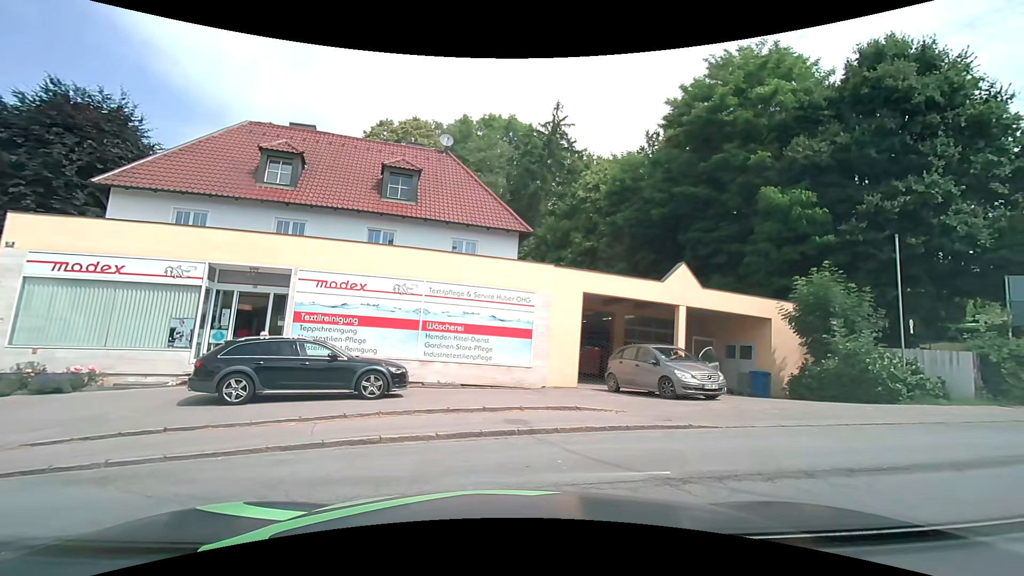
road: residential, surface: asphalt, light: Day
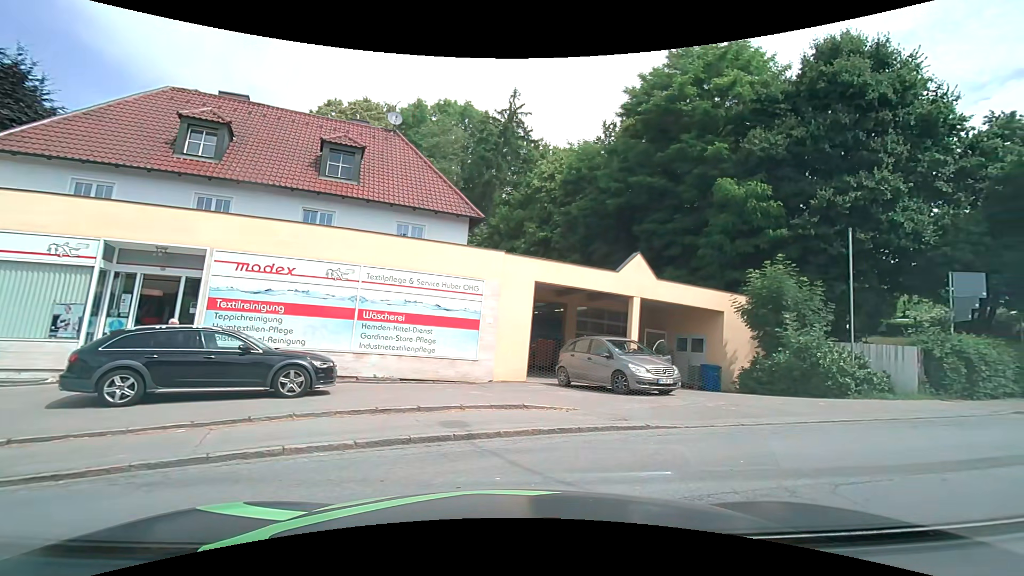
(0.0, +1.2) m; +4°
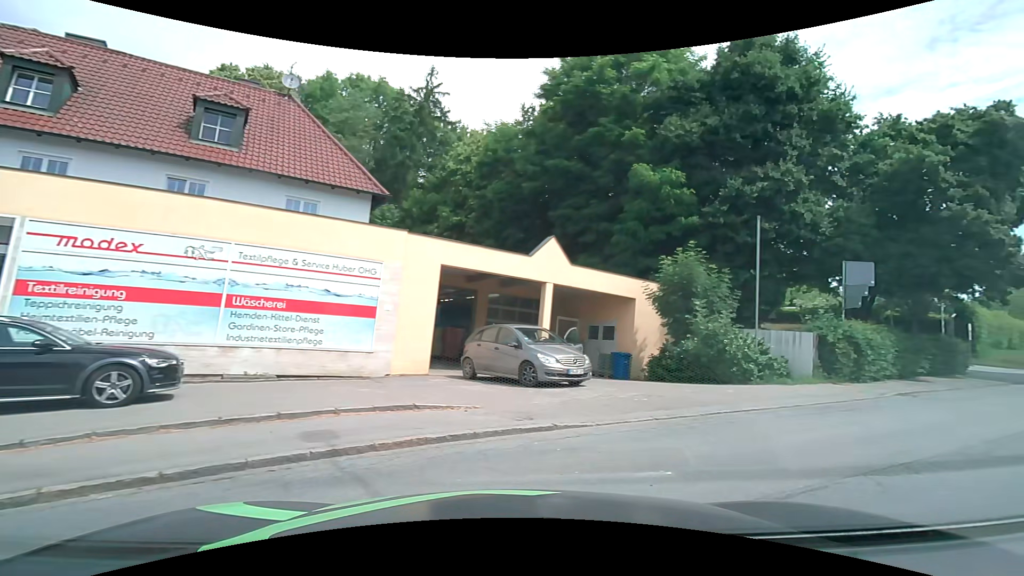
(+0.1, +1.4) m; +10°
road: secondary
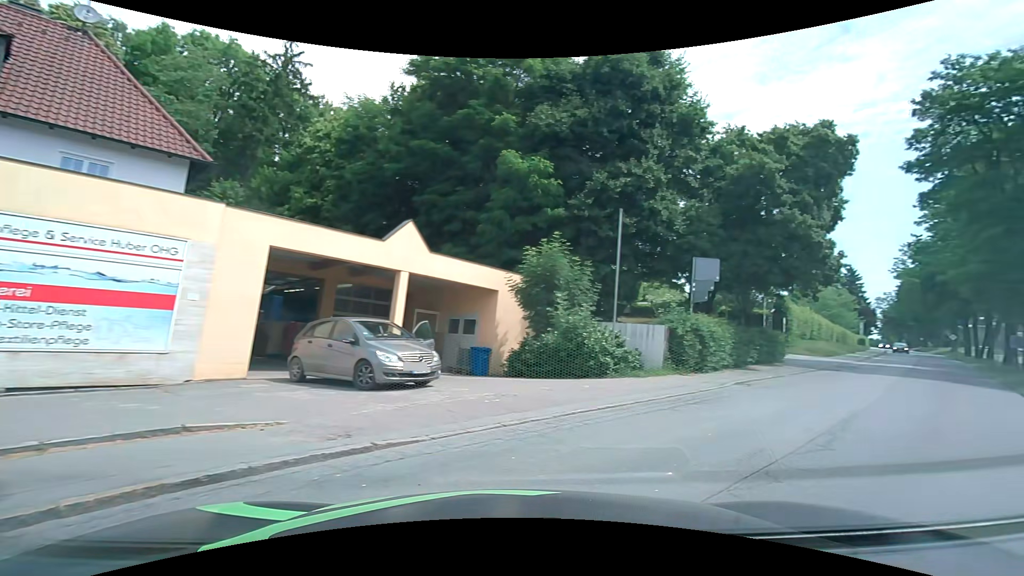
(+0.2, +1.6) m; +13°
